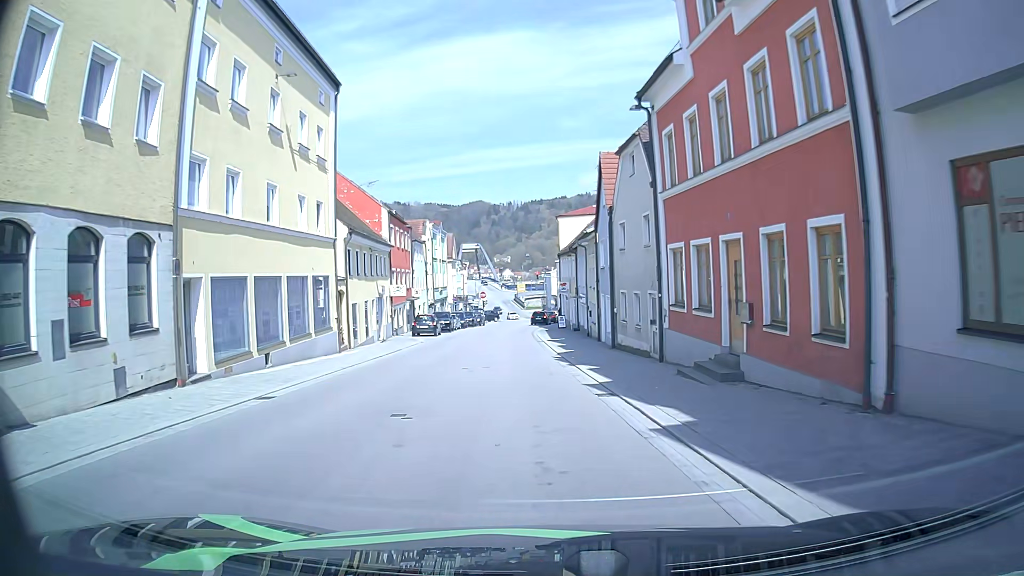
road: tertiary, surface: asphalt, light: Day
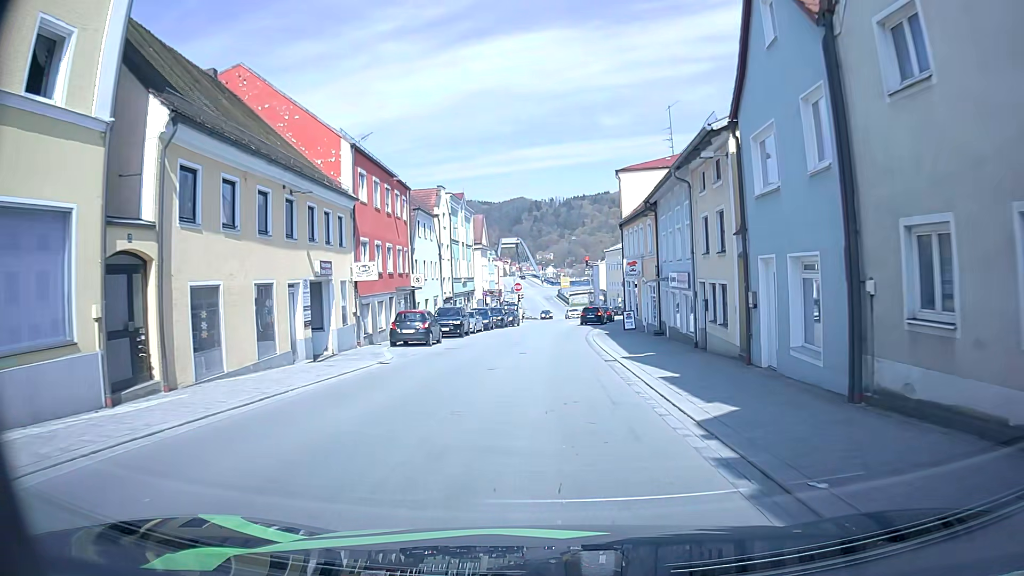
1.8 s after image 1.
(-0.7, +17.7) m; -3°
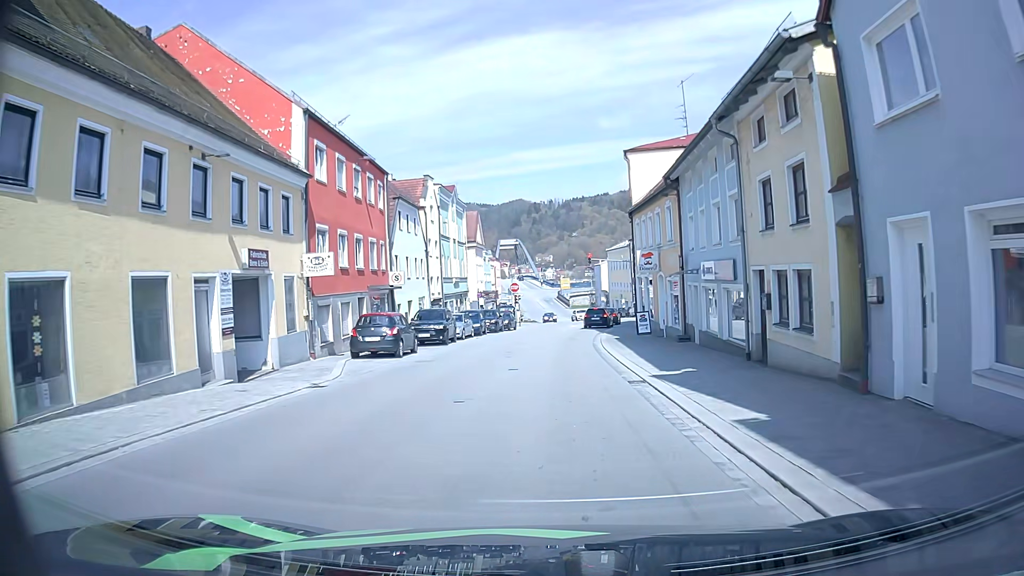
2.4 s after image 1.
(0.0, +5.5) m; 0°
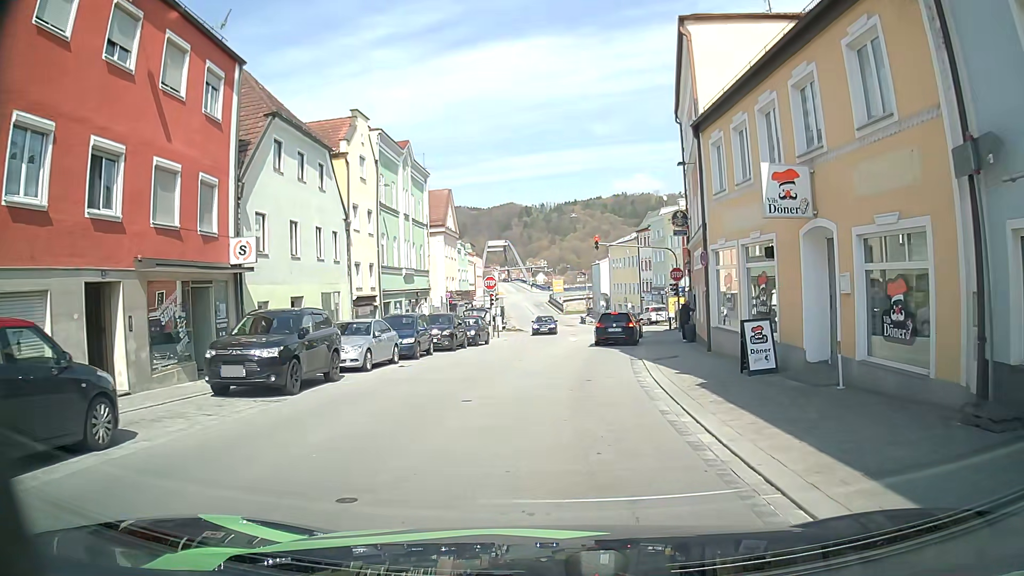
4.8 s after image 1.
(-0.1, +17.4) m; 0°
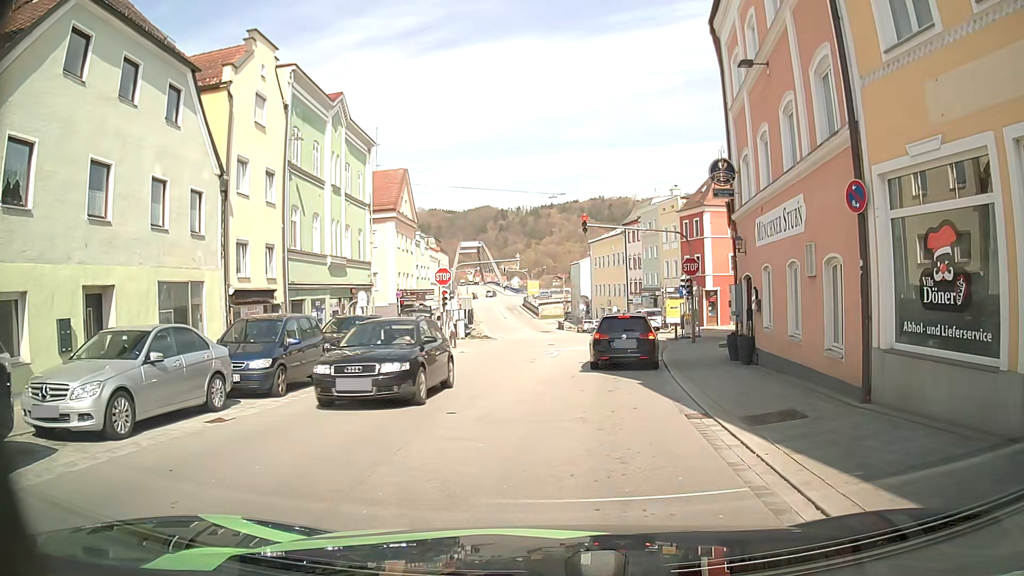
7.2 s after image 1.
(0.0, +10.4) m; +1°
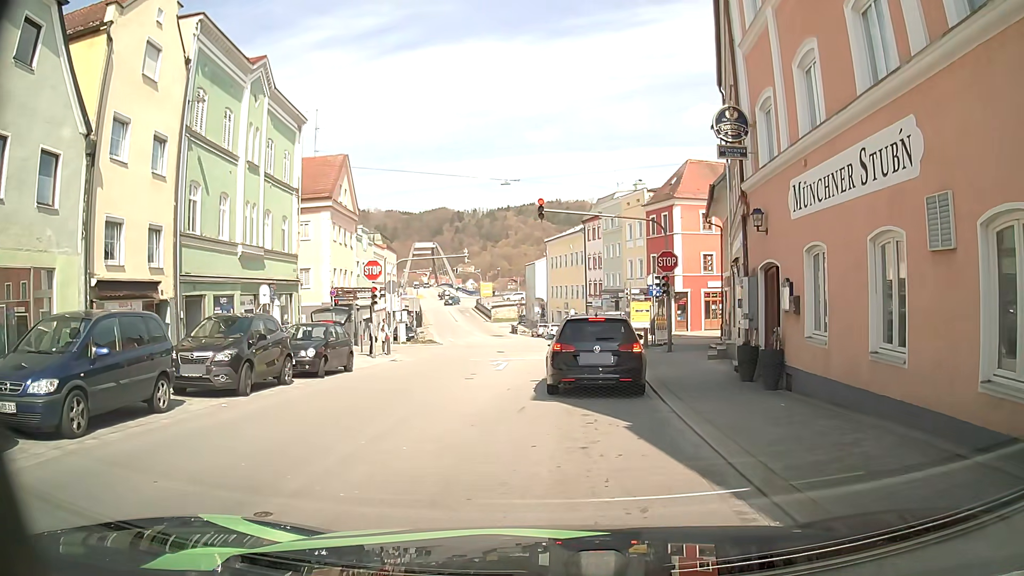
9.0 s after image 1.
(+0.2, +5.1) m; +5°
